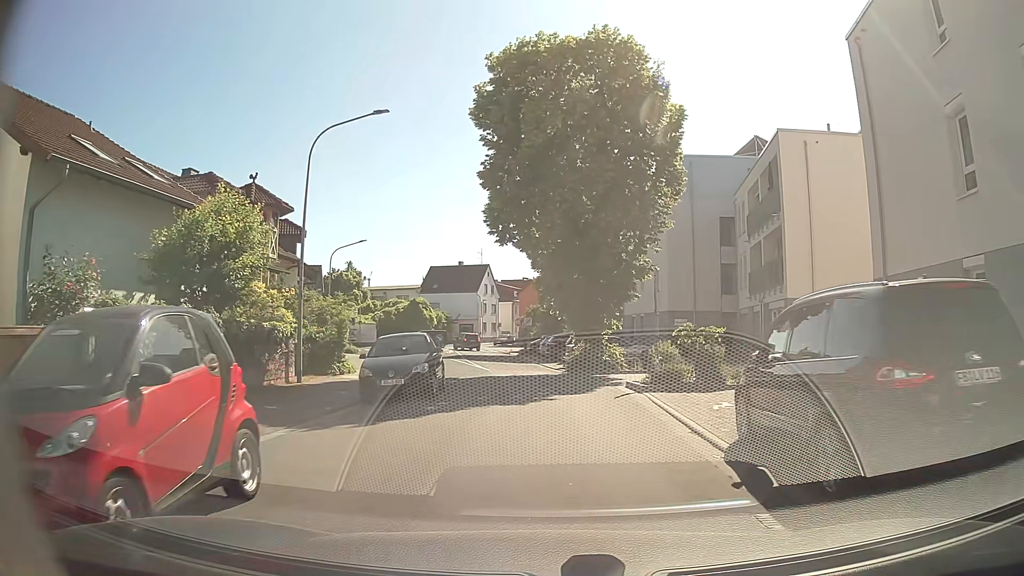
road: residential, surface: asphalt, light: Day
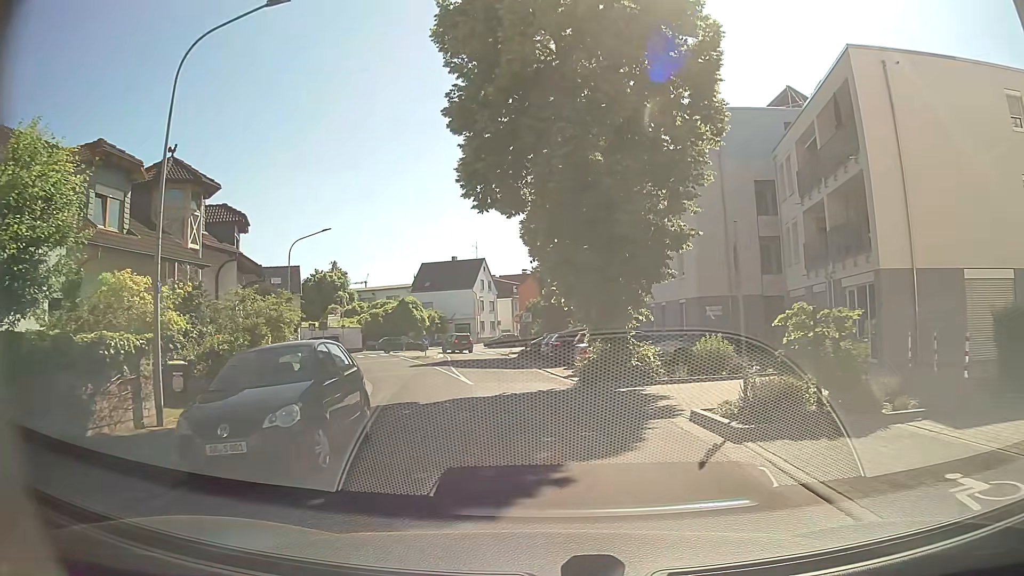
(+0.2, +7.7) m; 0°
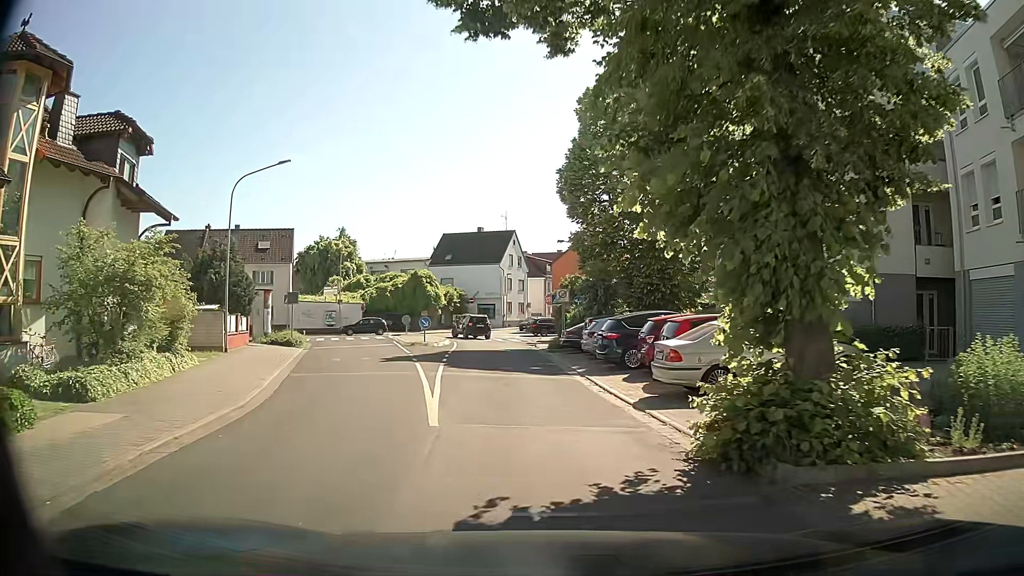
(-0.4, +11.9) m; -3°
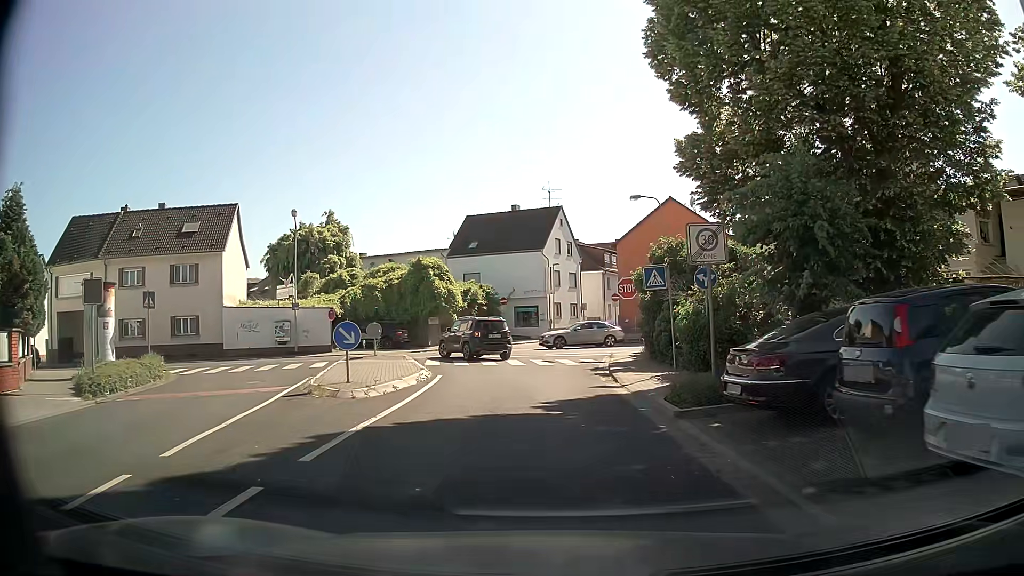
(-1.0, +21.1) m; -4°
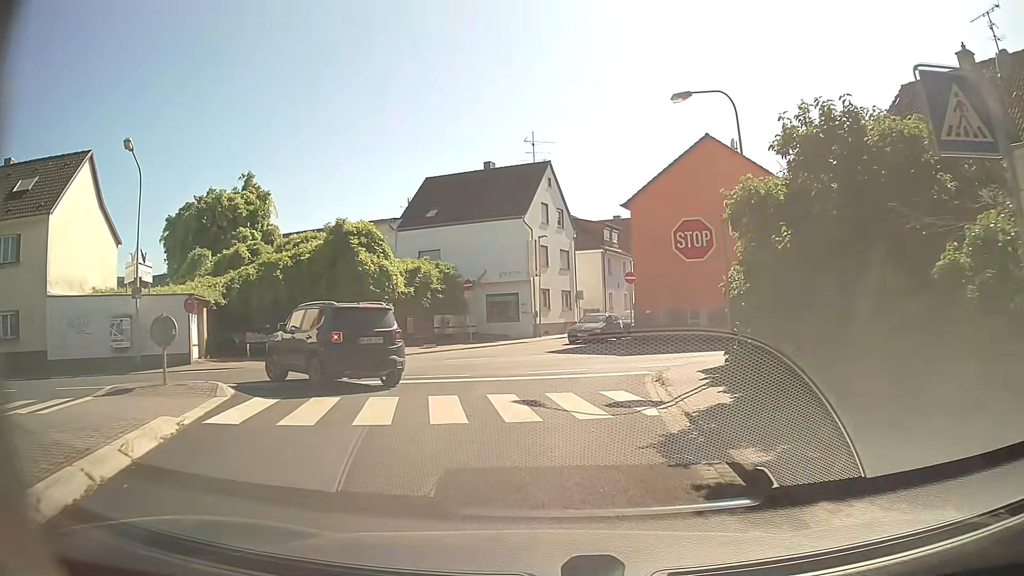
(+0.1, +14.9) m; +1°
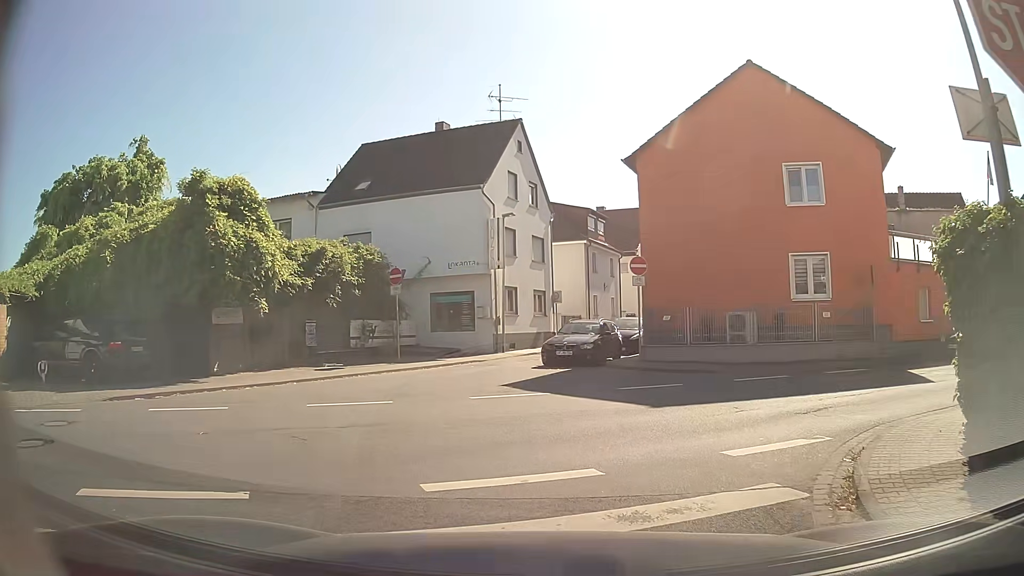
(+0.3, +10.9) m; +3°
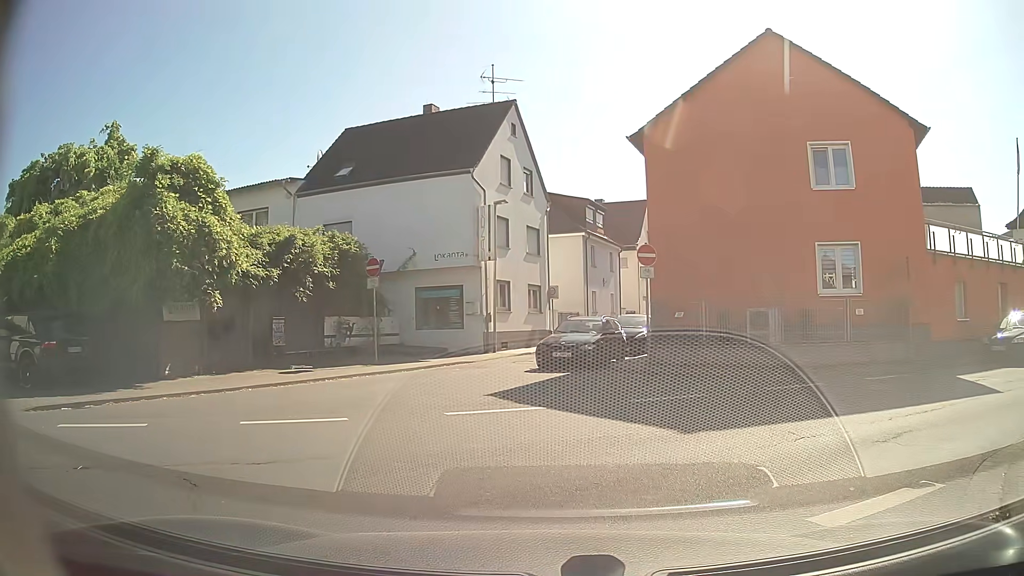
(0.0, +2.4) m; +1°
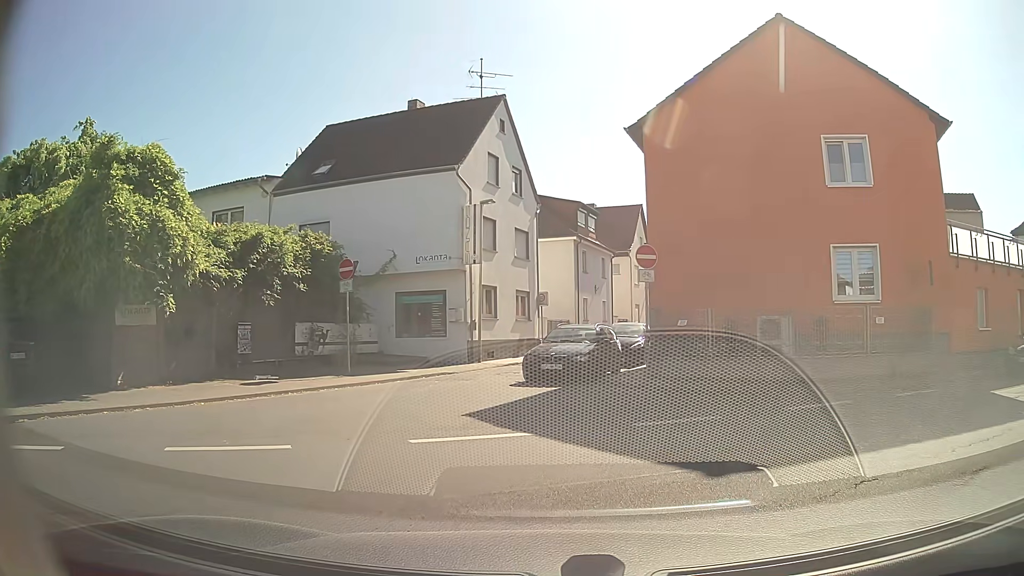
(0.0, +1.9) m; 0°
(+5, +8) (+14, +12) (+23, +16) (+31, +22) (+40, +27) (+49, +32) (+57, +37) (+66, +42) (+74, +48) (+82, +54) m
